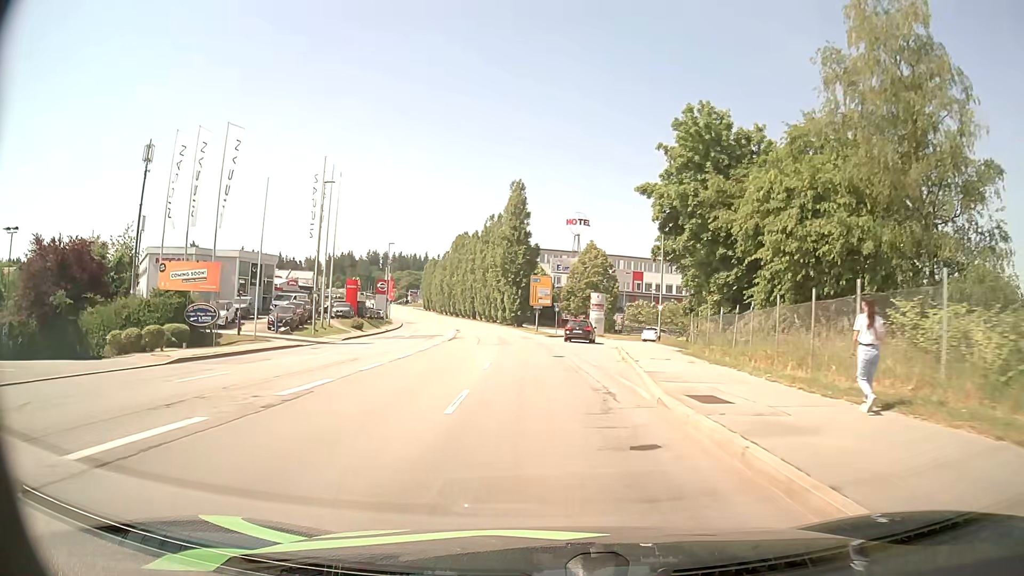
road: service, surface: asphalt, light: Day
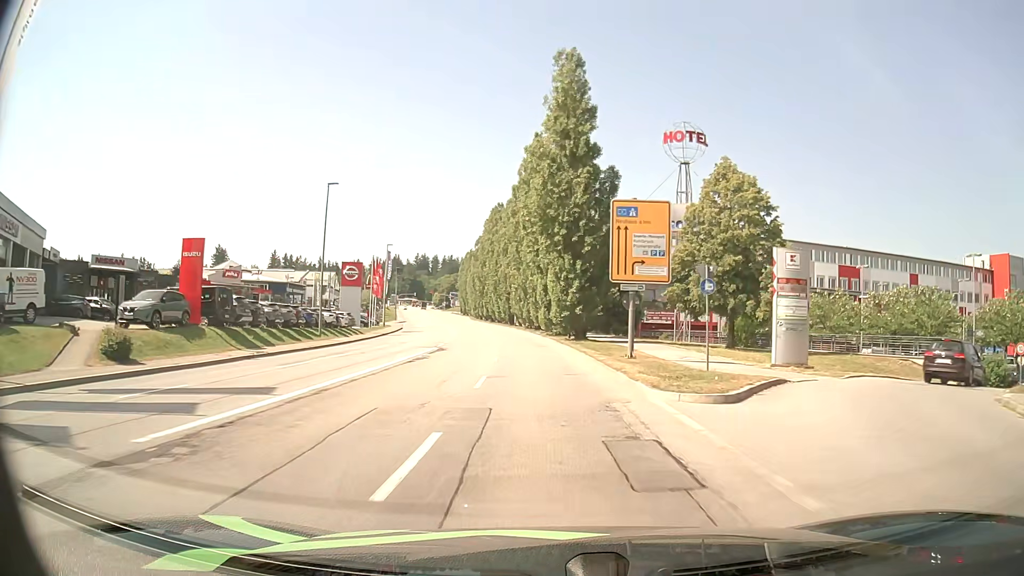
(-1.8, +41.5) m; -5°
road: tertiary
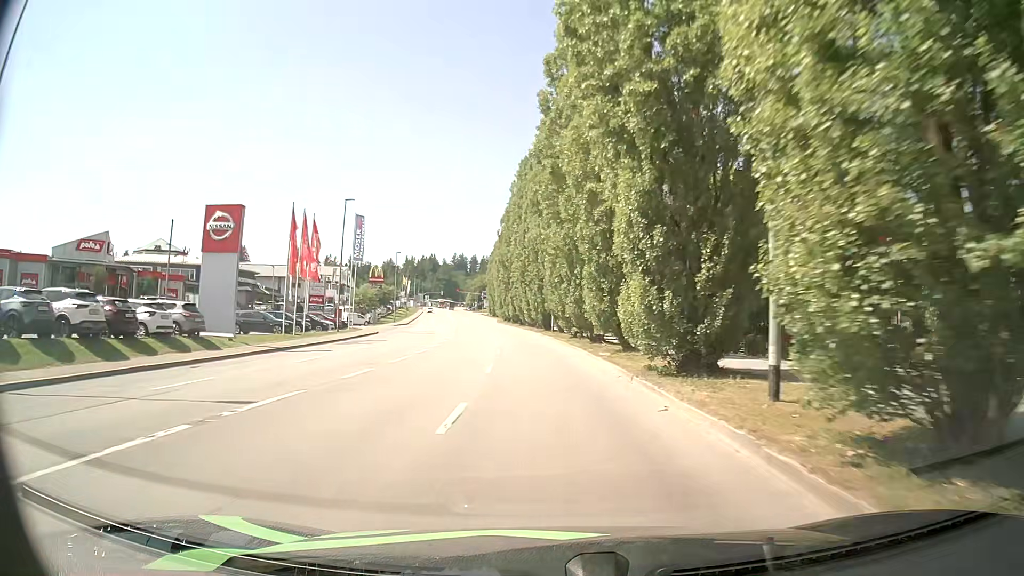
(-1.1, +33.3) m; -4°
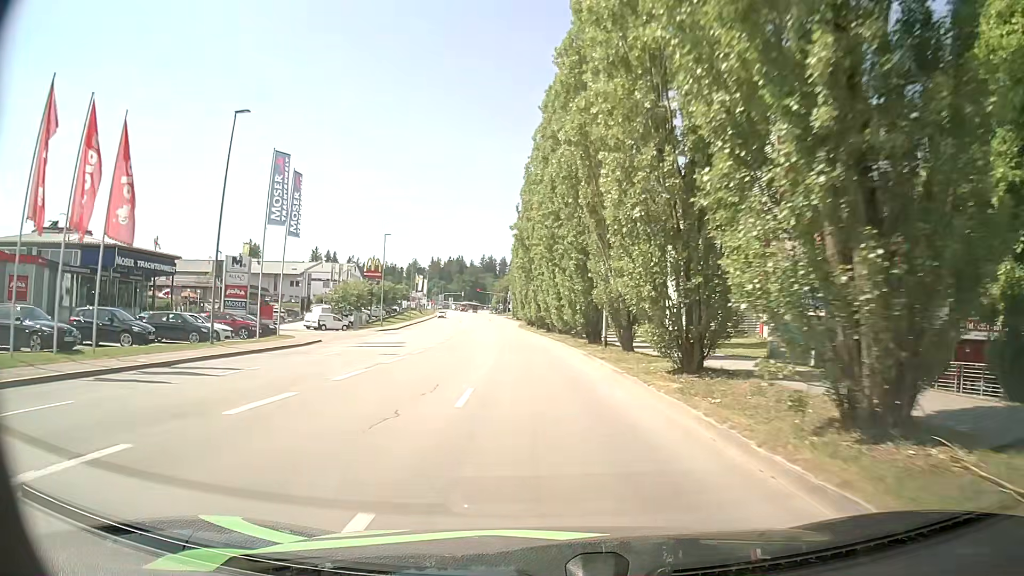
(-0.6, +24.5) m; -3°
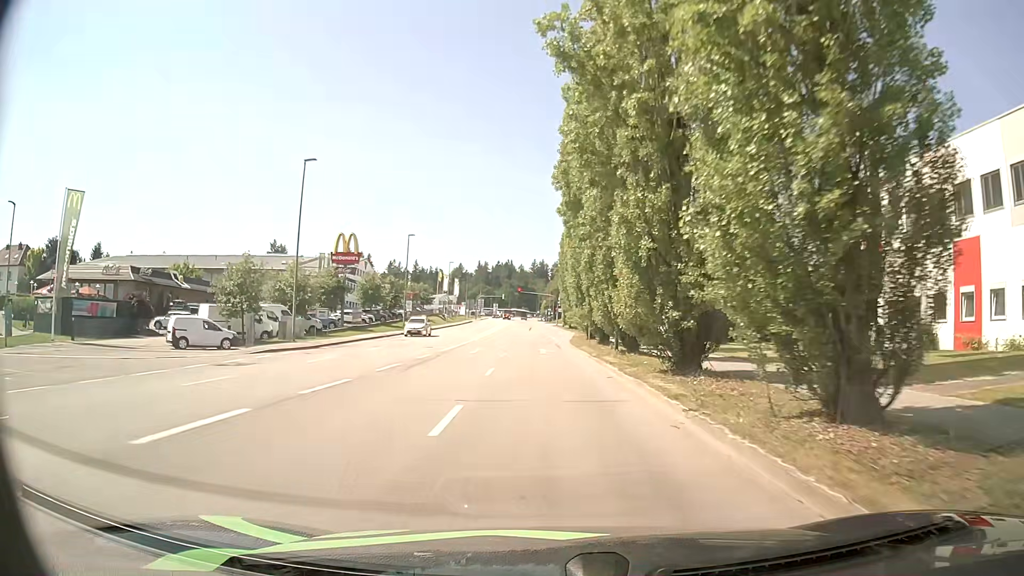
(-1.8, +38.8) m; -4°
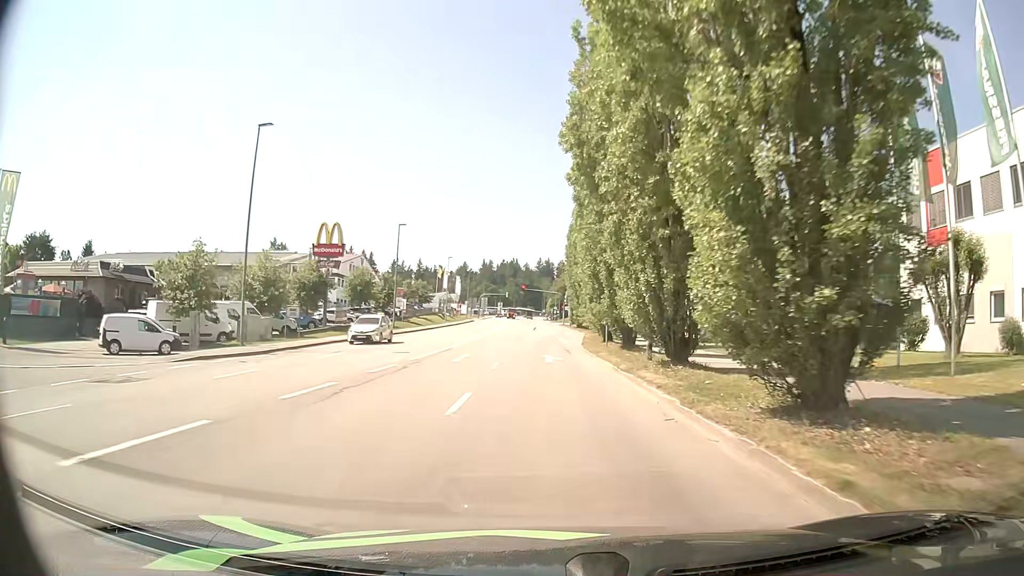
(-0.2, +7.4) m; -1°
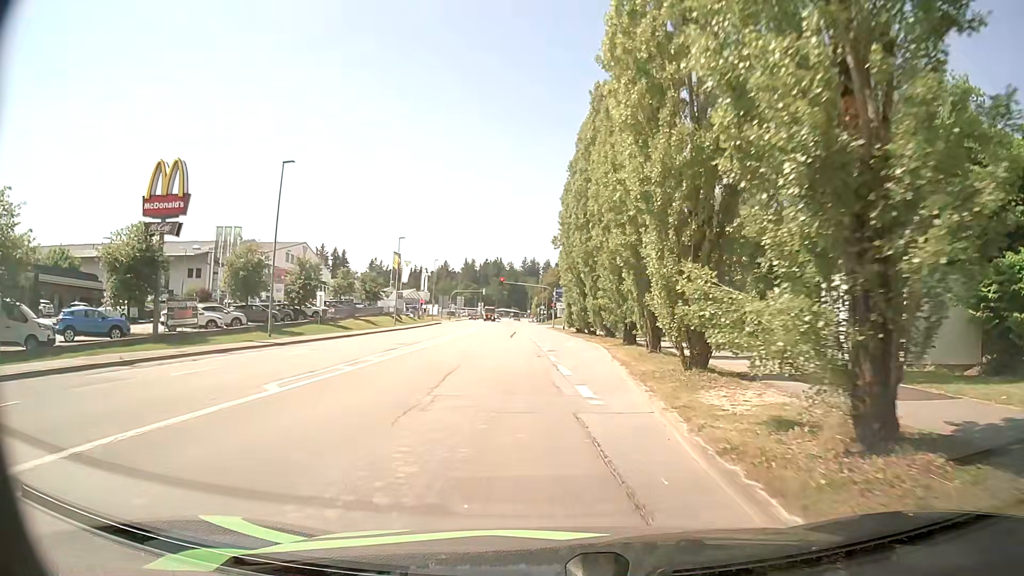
(+0.1, +27.5) m; +1°
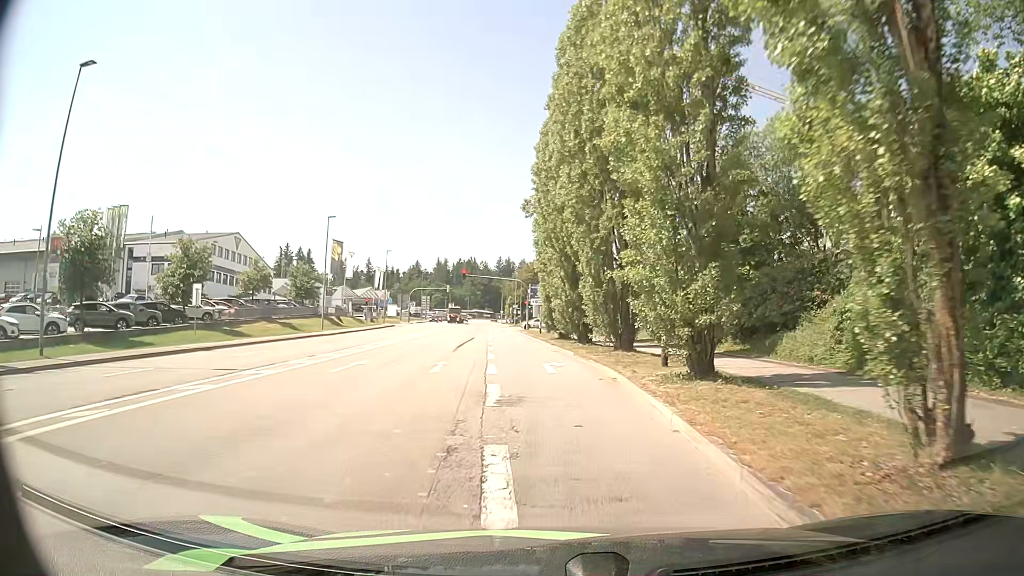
(+0.4, +18.0) m; +2°
(0, +10) (0, +20) (-1, +30) (-2, +40) (-2, +50) (-3, +60) (-4, +70) (-5, +80) (-2, +89) (+6, +95) m
